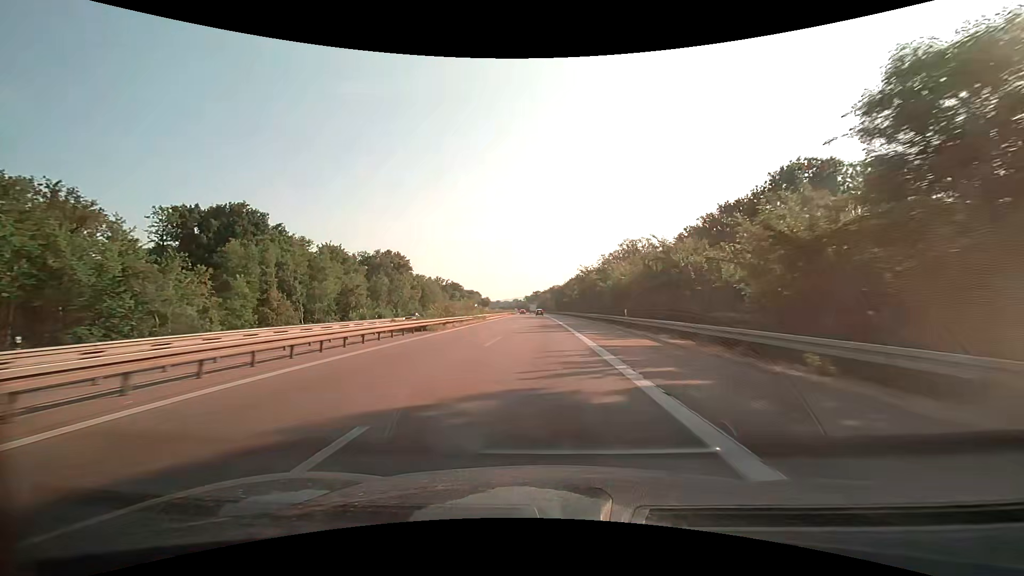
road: motorway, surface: asphalt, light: Day
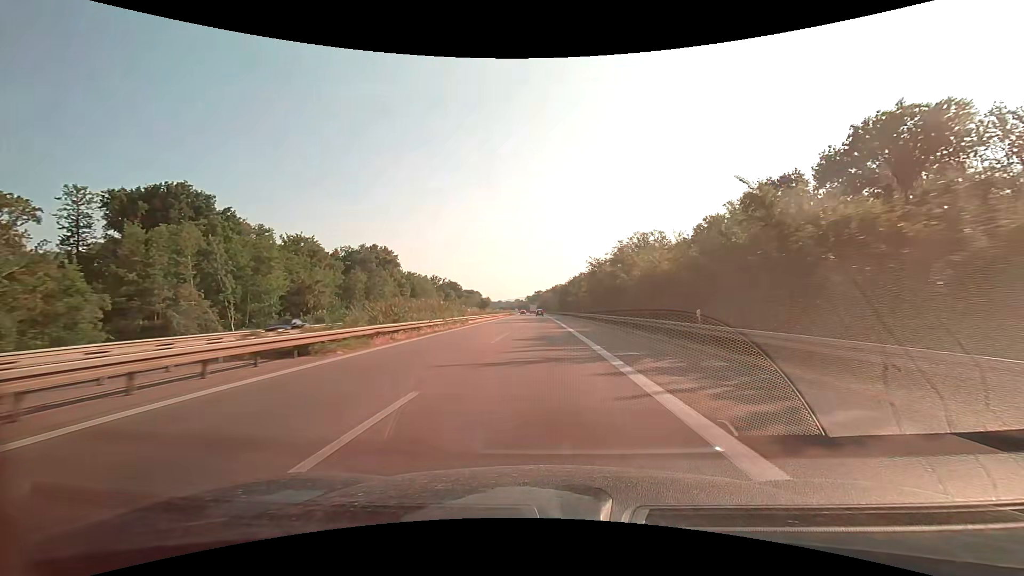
(0.0, +16.0) m; 0°
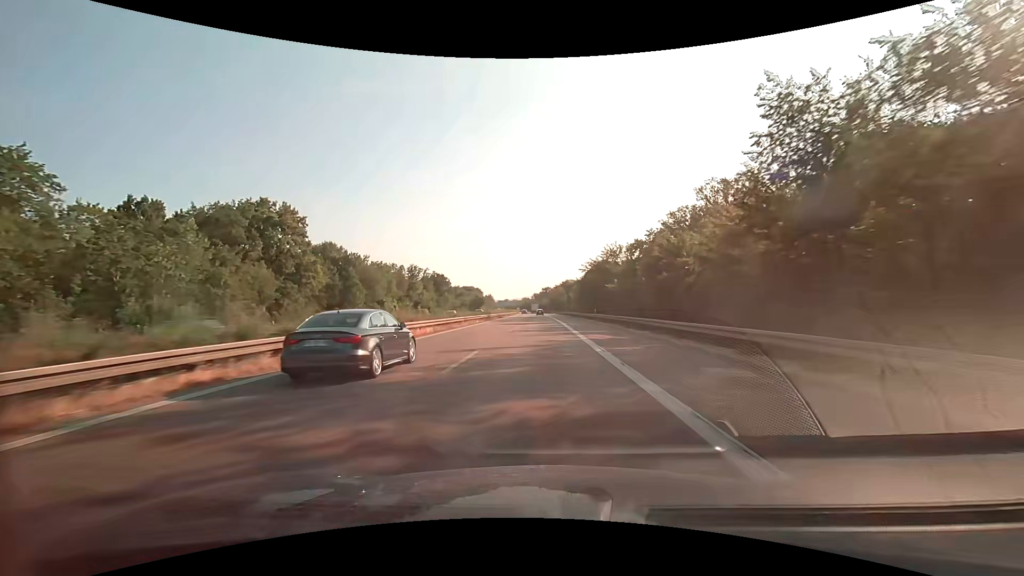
(-0.5, +64.1) m; -1°
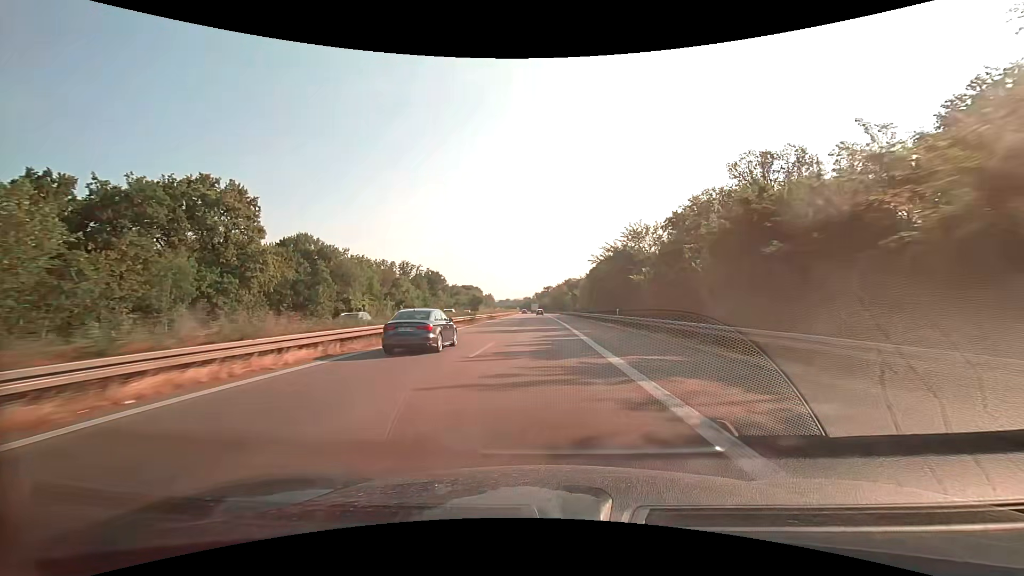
(0.0, +16.0) m; 0°
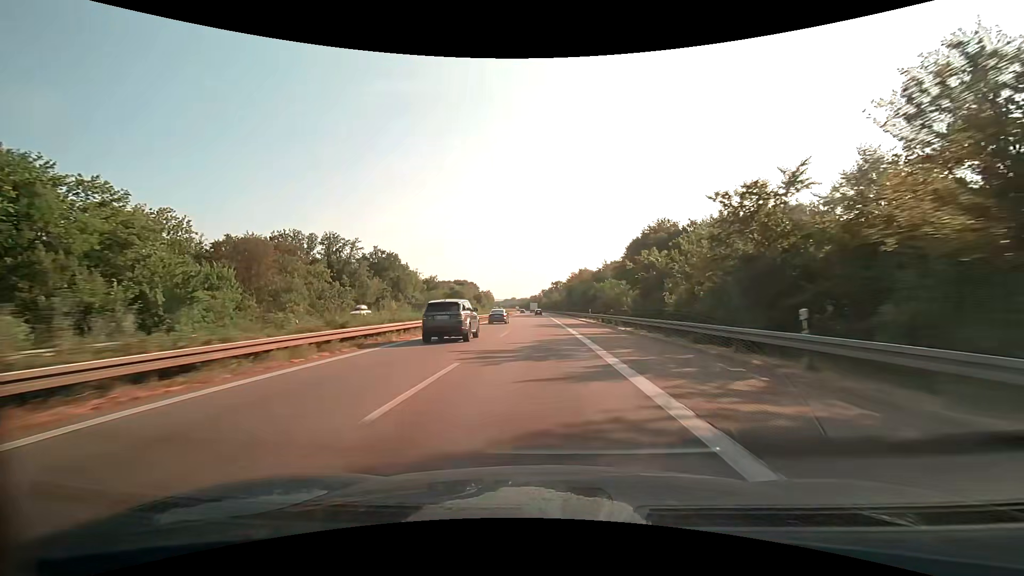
(-0.6, +80.0) m; -1°
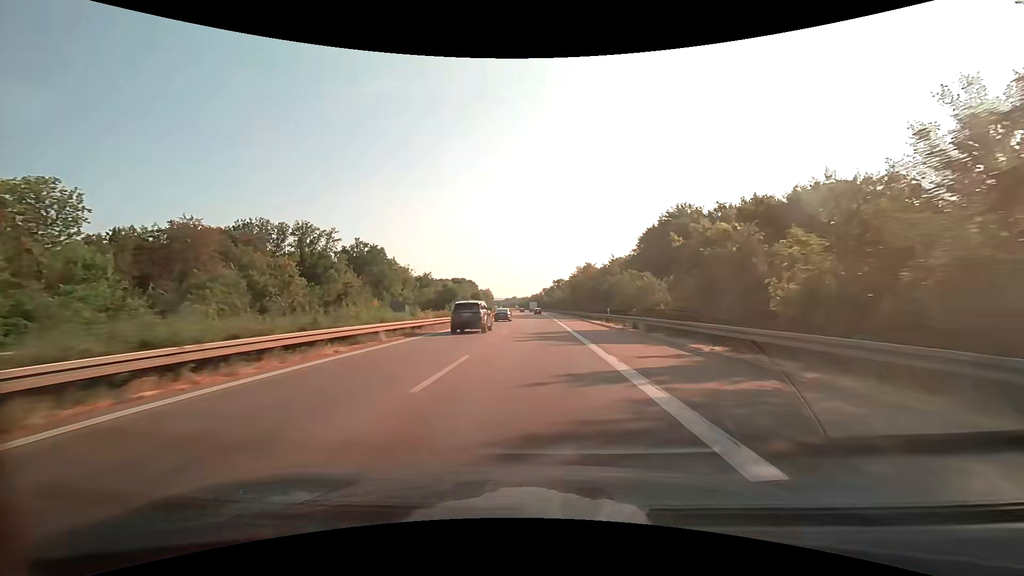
(0.0, +16.0) m; 0°
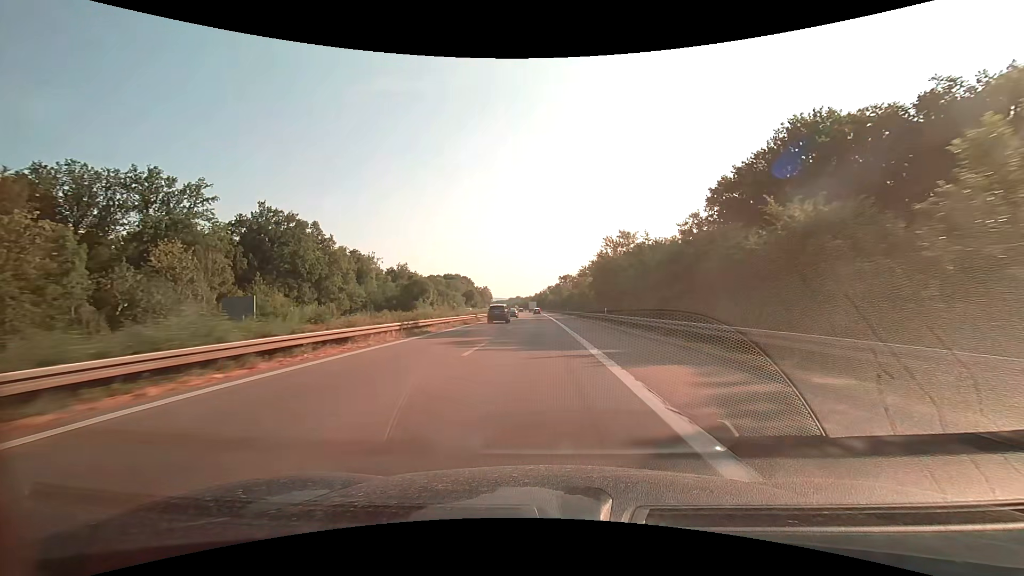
(-0.3, +48.0) m; -1°
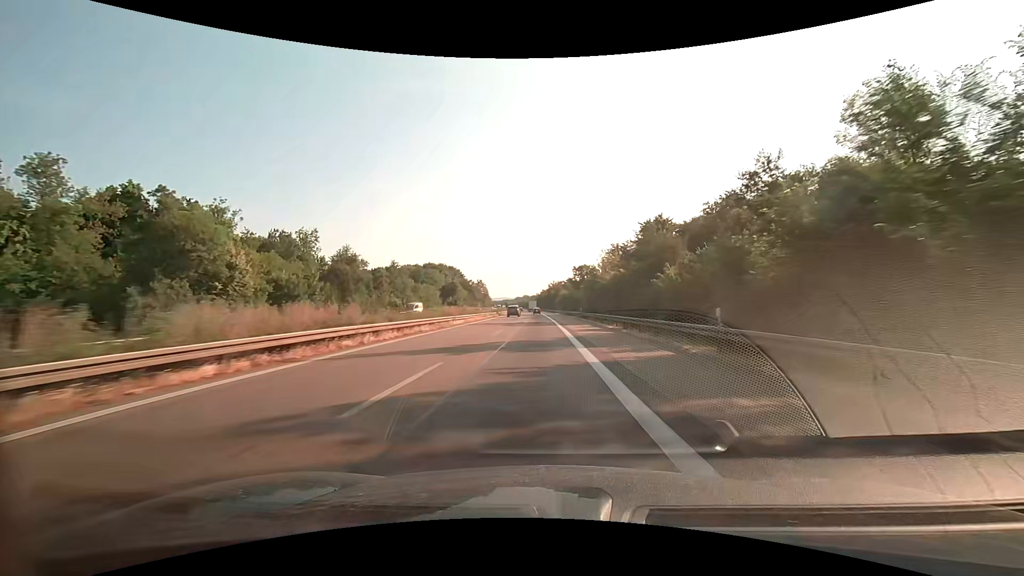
(-0.7, +80.0) m; -1°
(0, +10) (0, +20) (0, +30) (0, +40) (0, +50) (-1, +60) (-1, +70) (-1, +80) (-1, +90) (-2, +100) m
